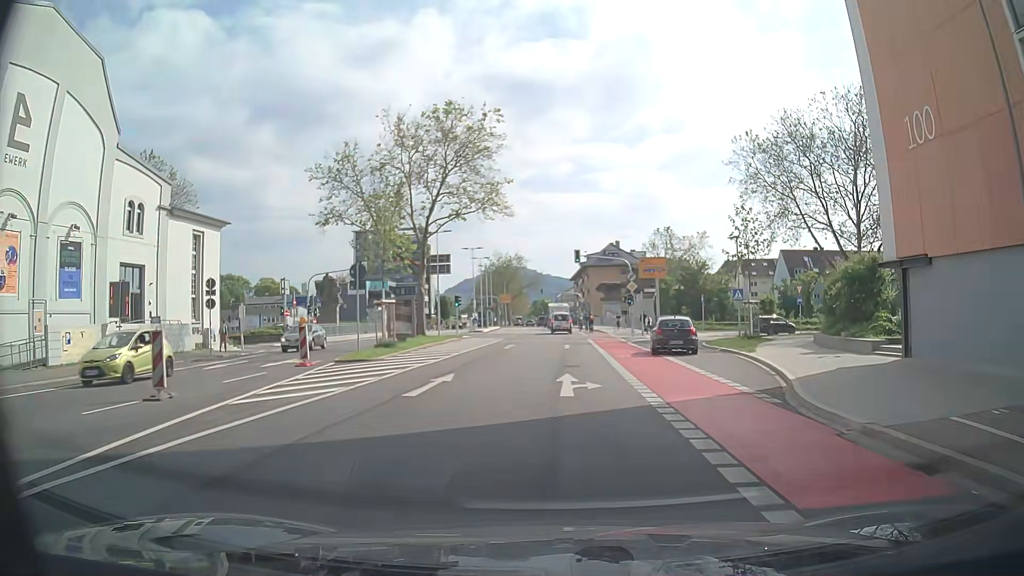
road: secondary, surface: asphalt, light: Day
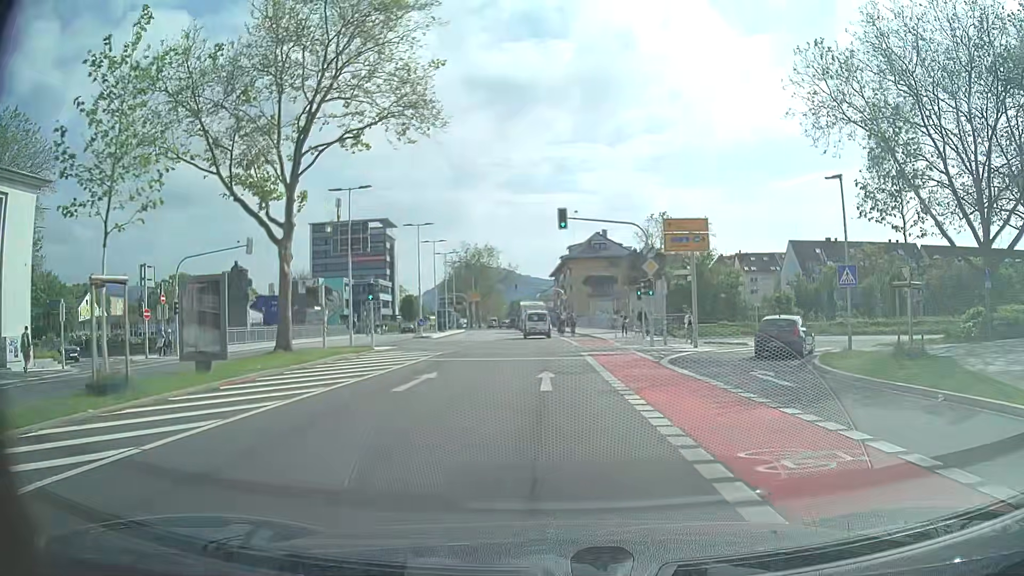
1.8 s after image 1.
(+0.5, +18.3) m; +2°
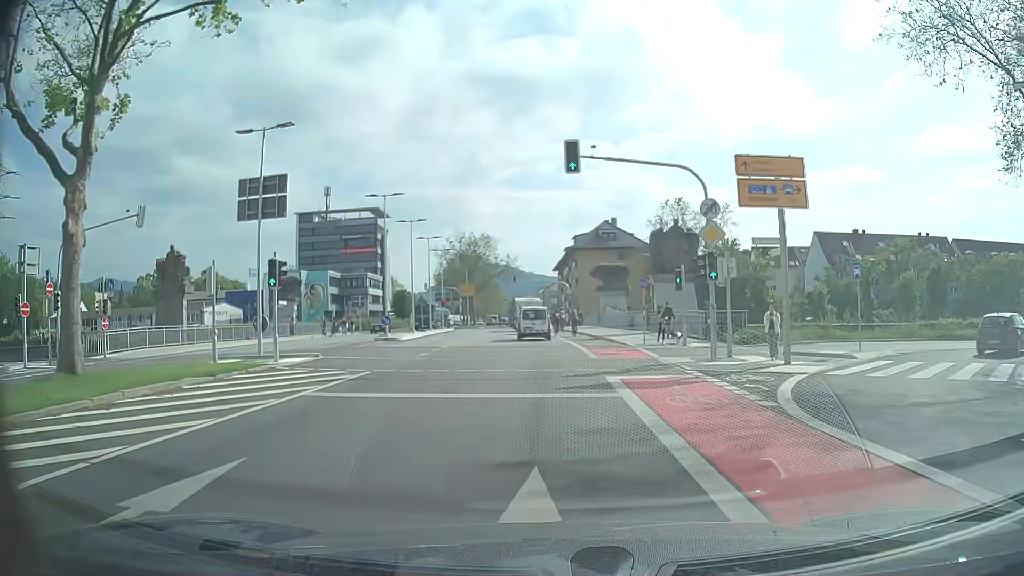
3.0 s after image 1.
(0.0, +11.3) m; 0°
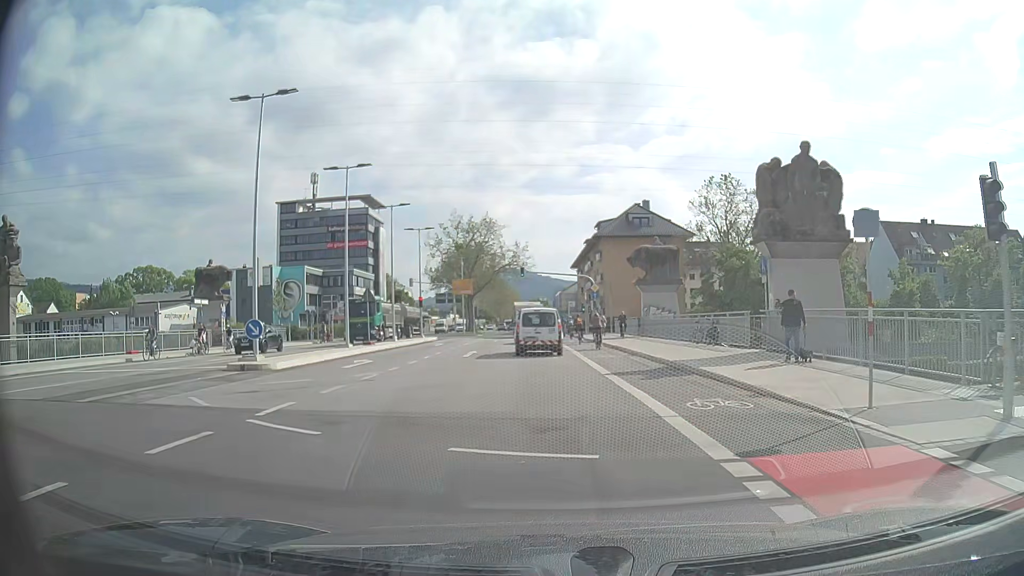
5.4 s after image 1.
(-0.3, +19.6) m; -2°
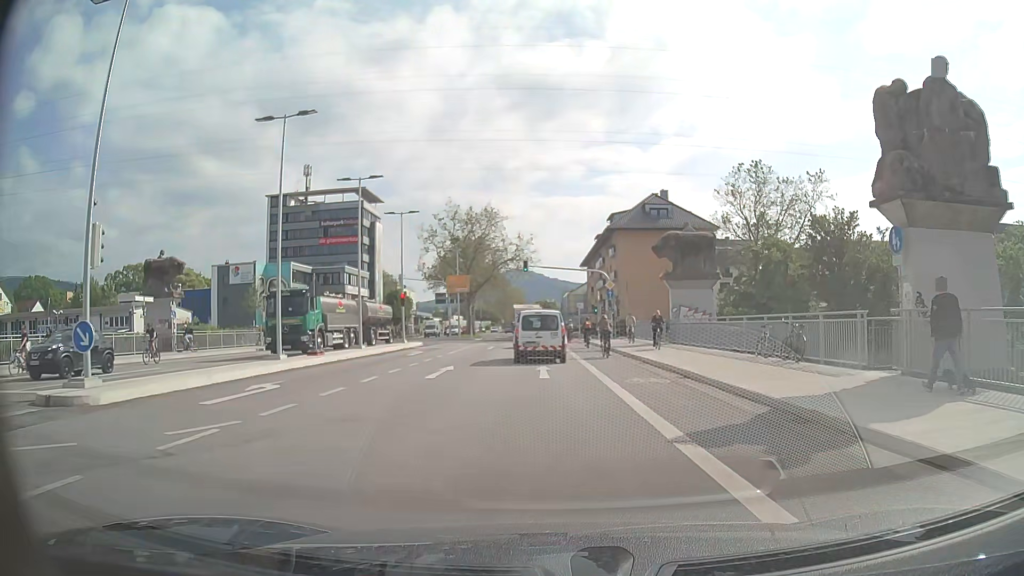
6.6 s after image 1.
(0.0, +8.7) m; 0°
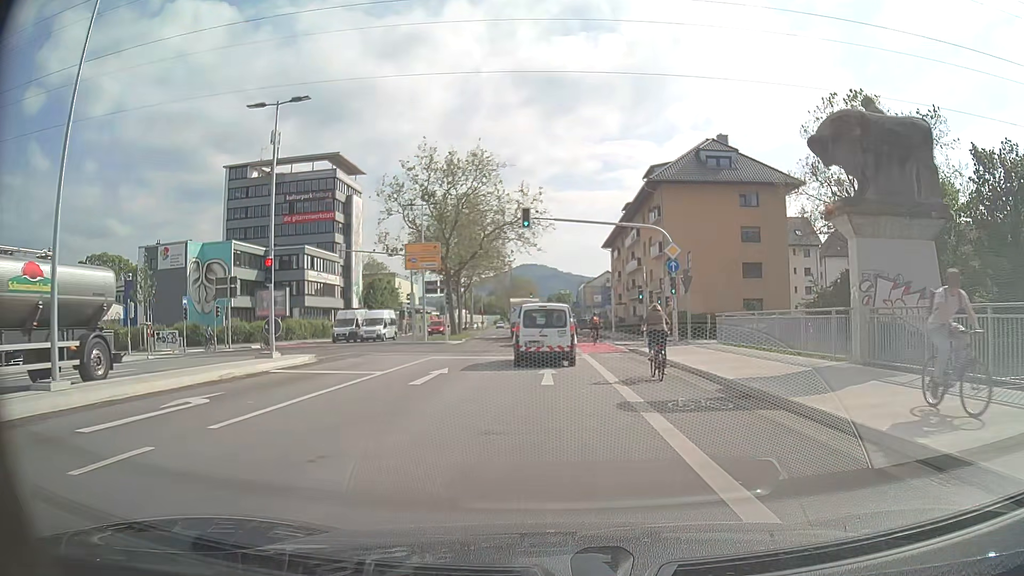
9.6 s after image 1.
(-0.3, +22.6) m; -1°
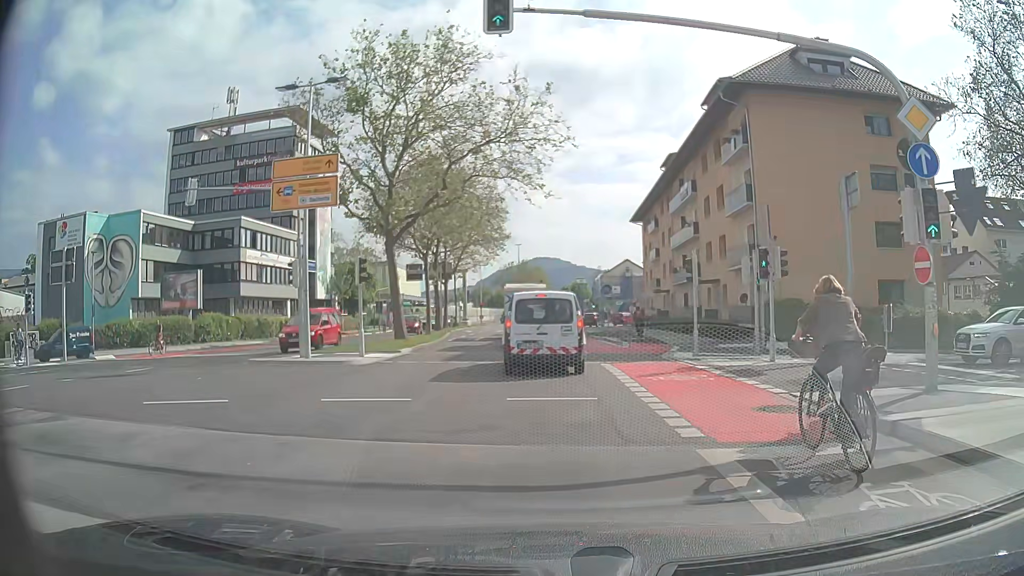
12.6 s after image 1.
(-0.1, +20.5) m; -1°
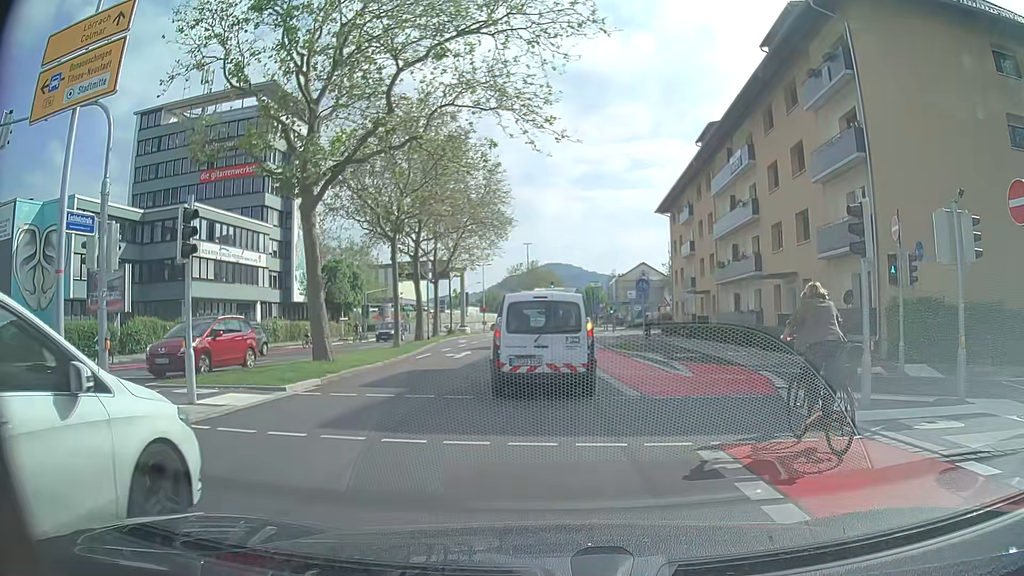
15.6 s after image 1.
(-0.1, +10.7) m; -2°
(0, +10) (0, +20) (0, +30) (0, +40) (0, +50) (0, +60) (0, +70) (0, +80) (0, +90) (0, +100) m
